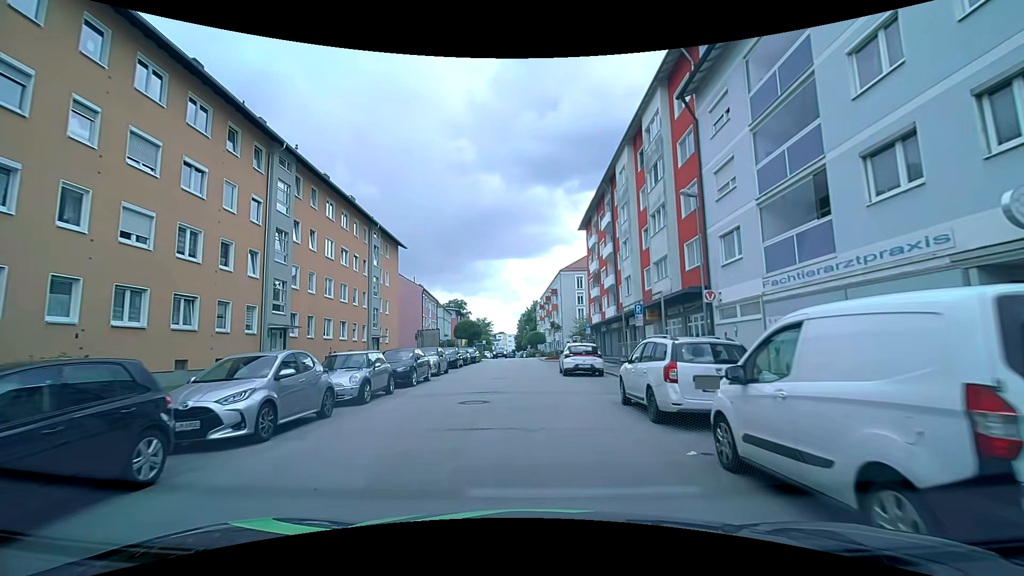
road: tertiary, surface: asphalt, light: Day
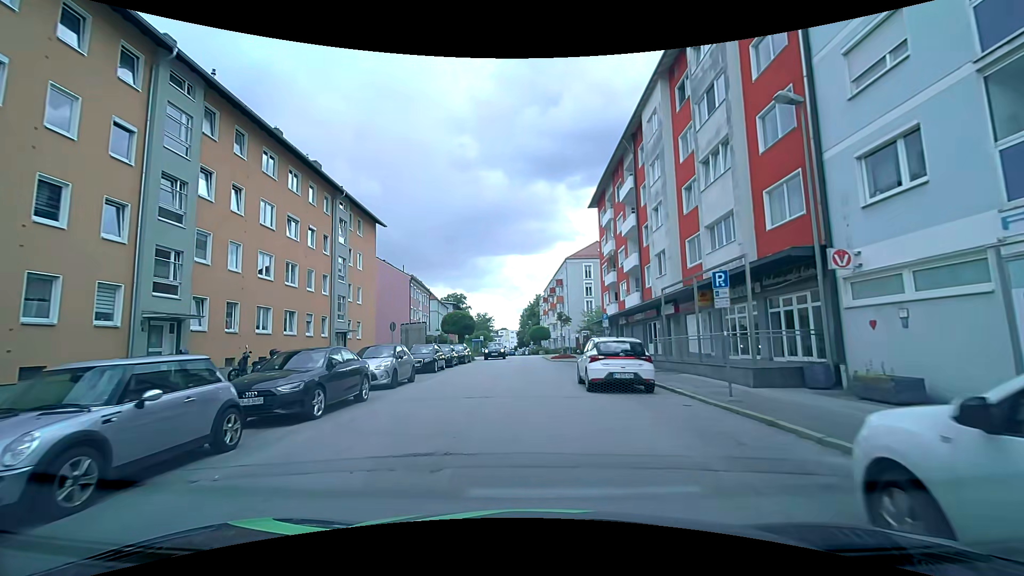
(-0.1, +8.5) m; -2°
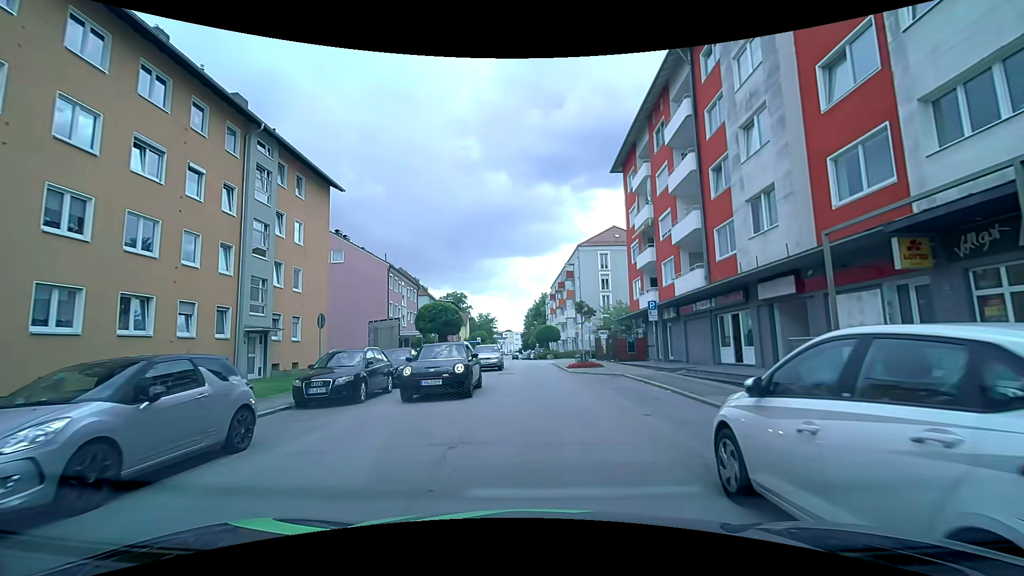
(0.0, +11.6) m; +1°
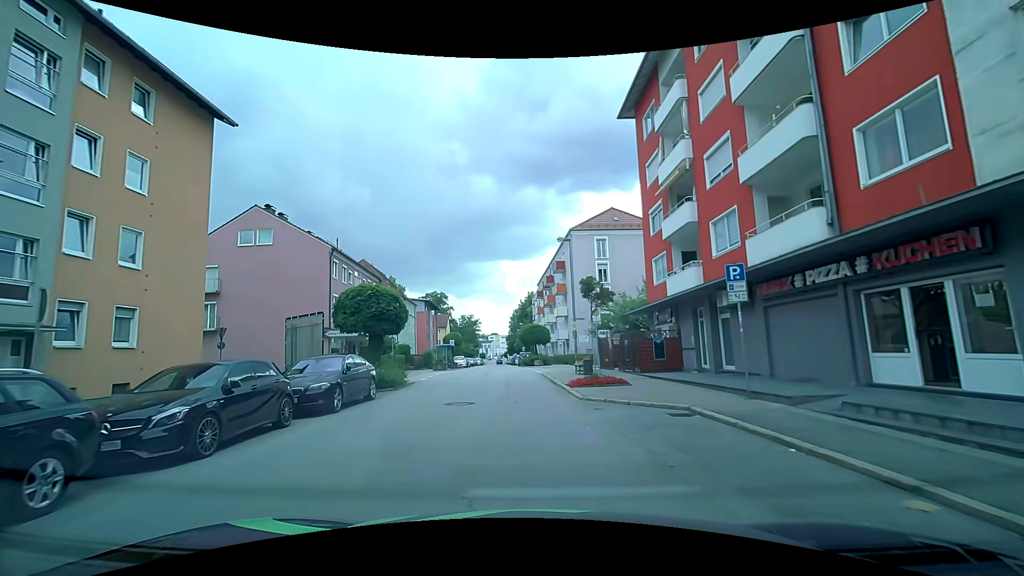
(+0.1, +10.7) m; 0°
(0, +10) (0, +20) (-1, +30) (-1, +40) (-2, +50) (-2, +60) (-3, +70) (-3, +80) (-4, +90) (-5, +100) m
